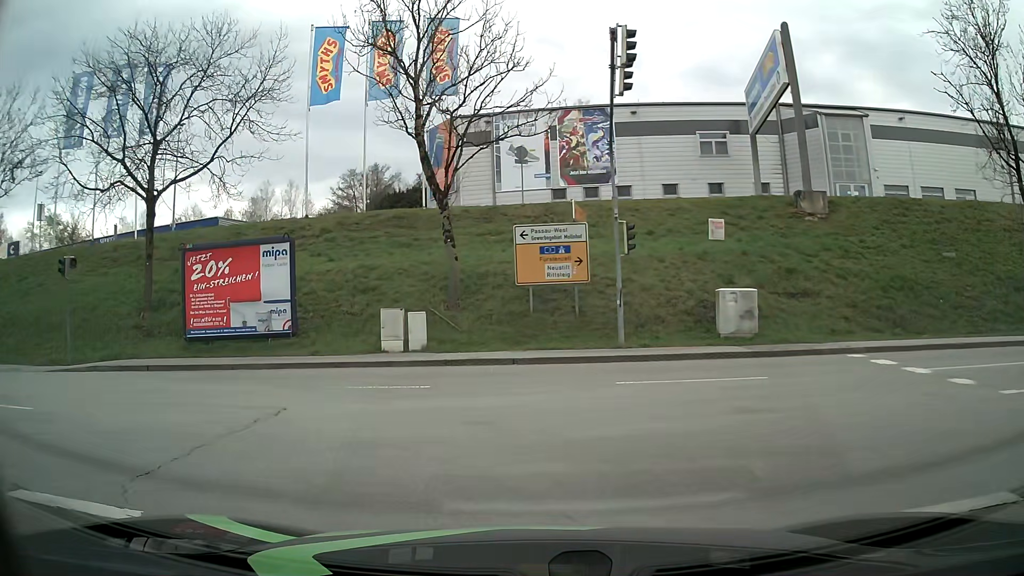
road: primary_link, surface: asphalt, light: Day
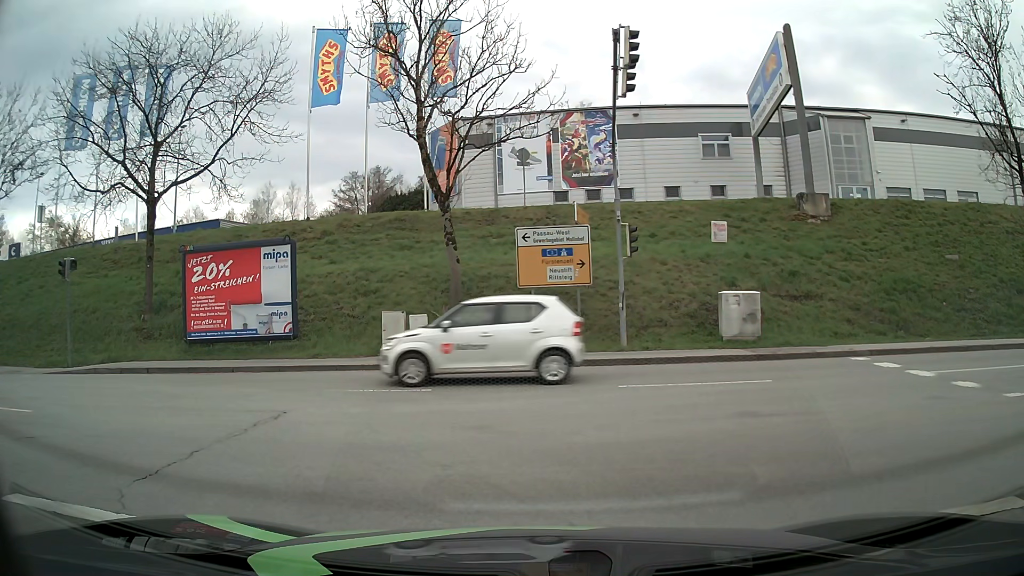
(0.0, +0.2) m; 0°
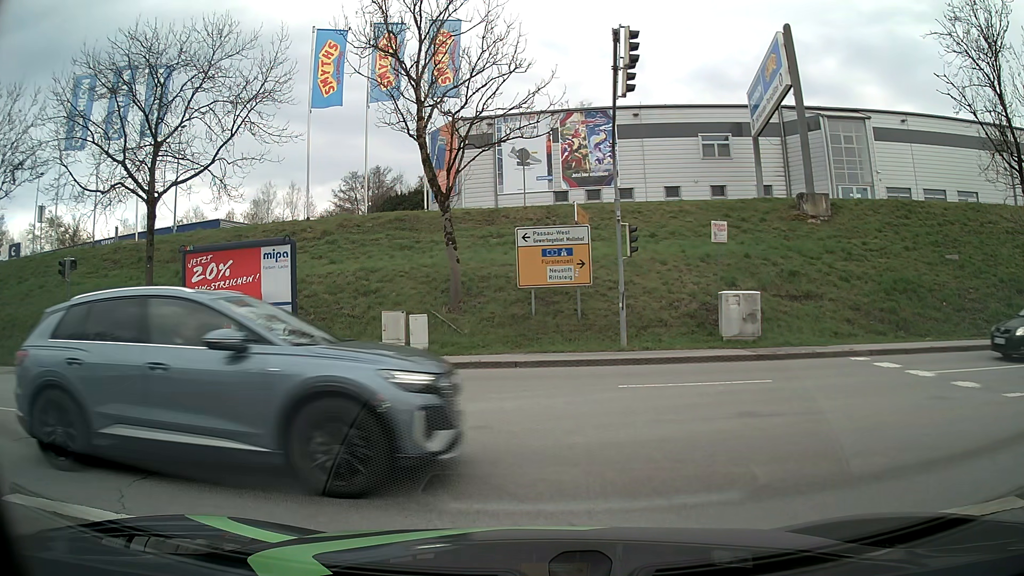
(0.0, 0.0) m; 0°
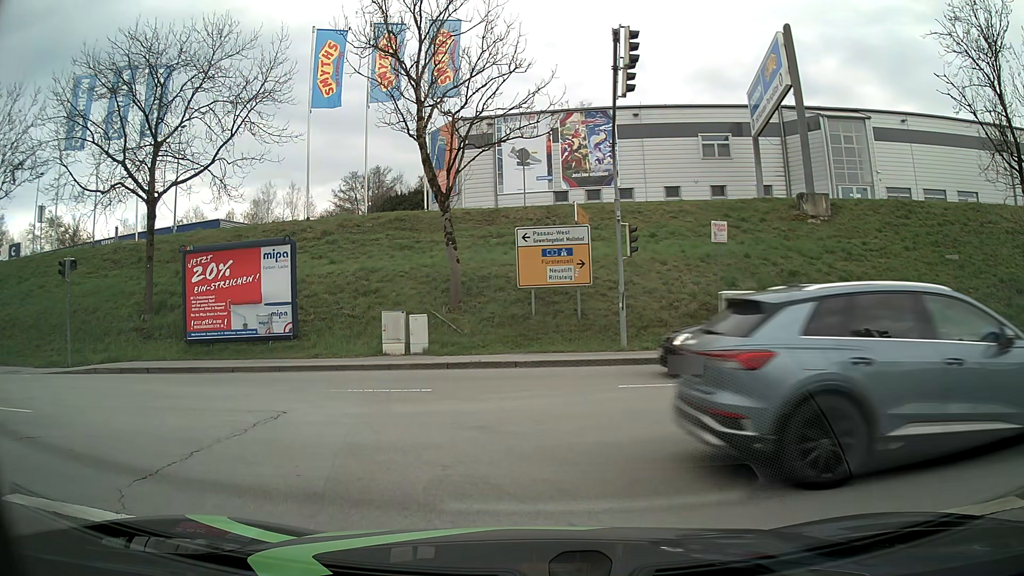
(0.0, 0.0) m; 0°
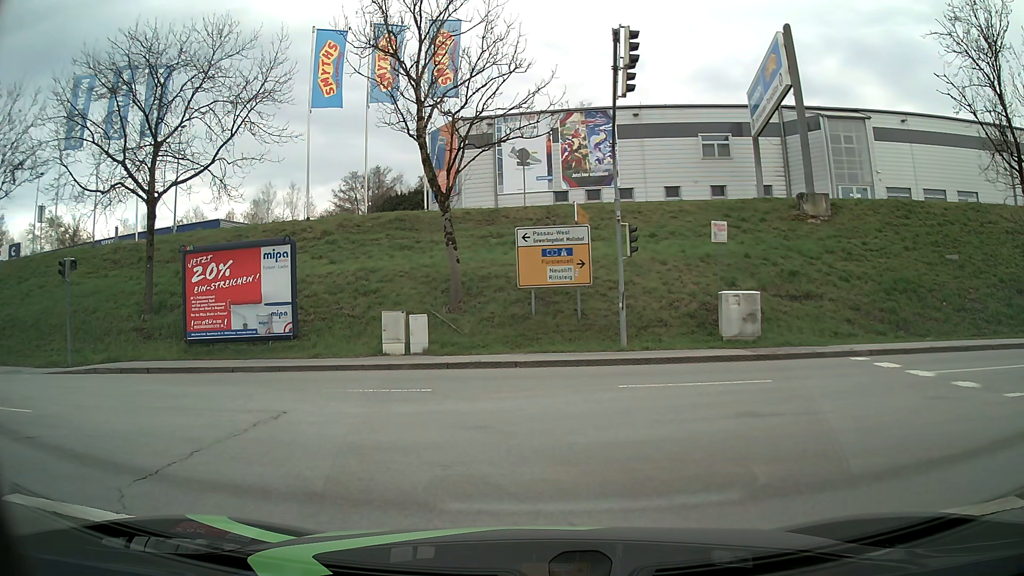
(0.0, 0.0) m; 0°
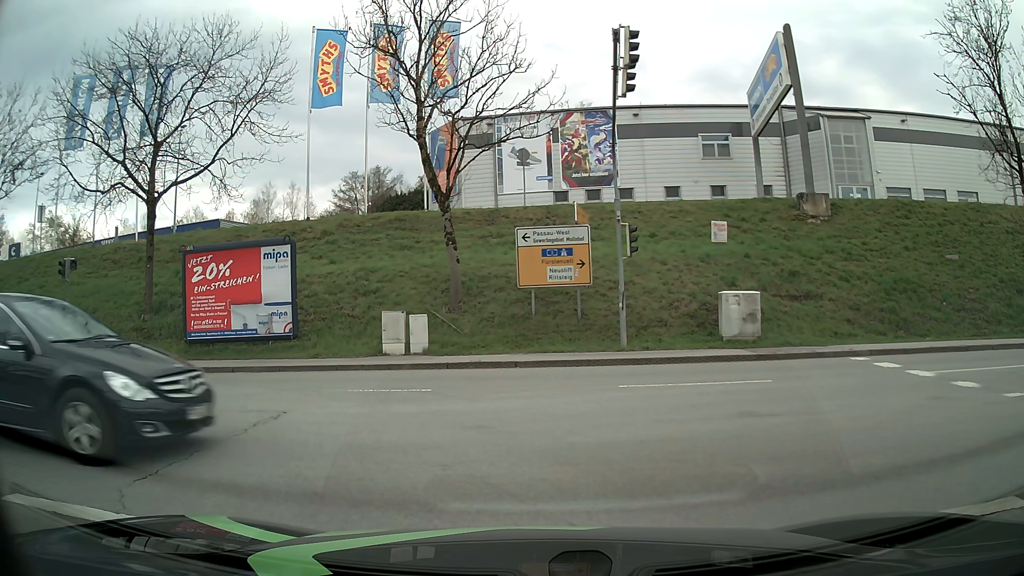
(0.0, 0.0) m; 0°
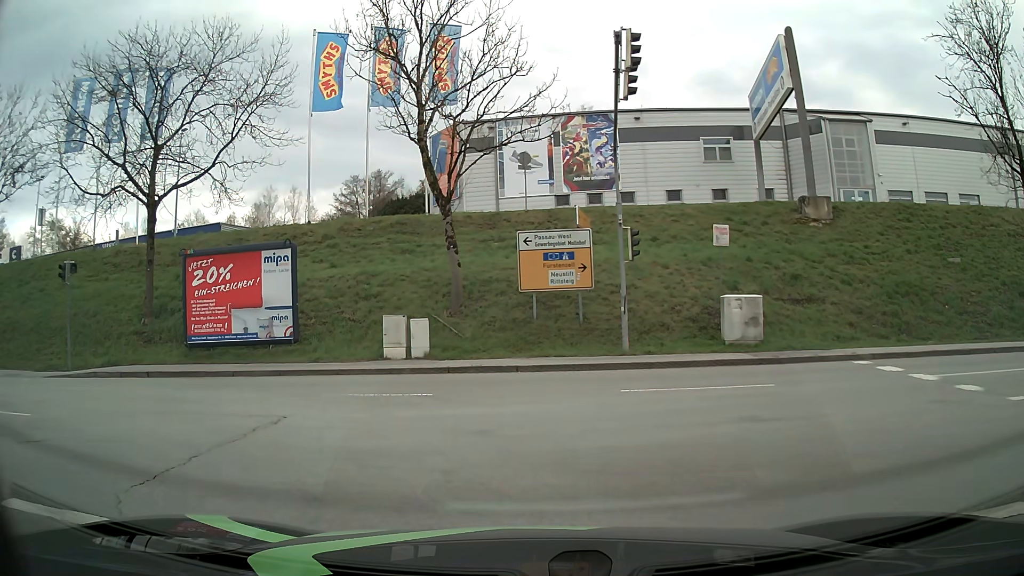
(0.0, +0.1) m; 0°
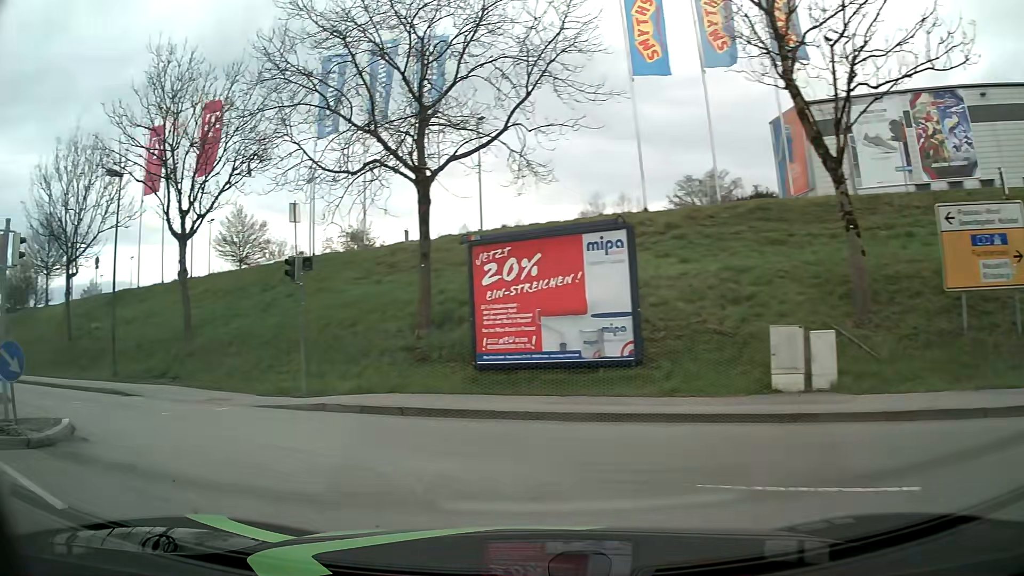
(-1.5, +6.5) m; -30°
(-3, +9) (-11, +16) (-20, +20) (-29, +24) (-38, +28) (-47, +32) (-56, +37) (-65, +41) (-74, +46) (-83, +50) m
